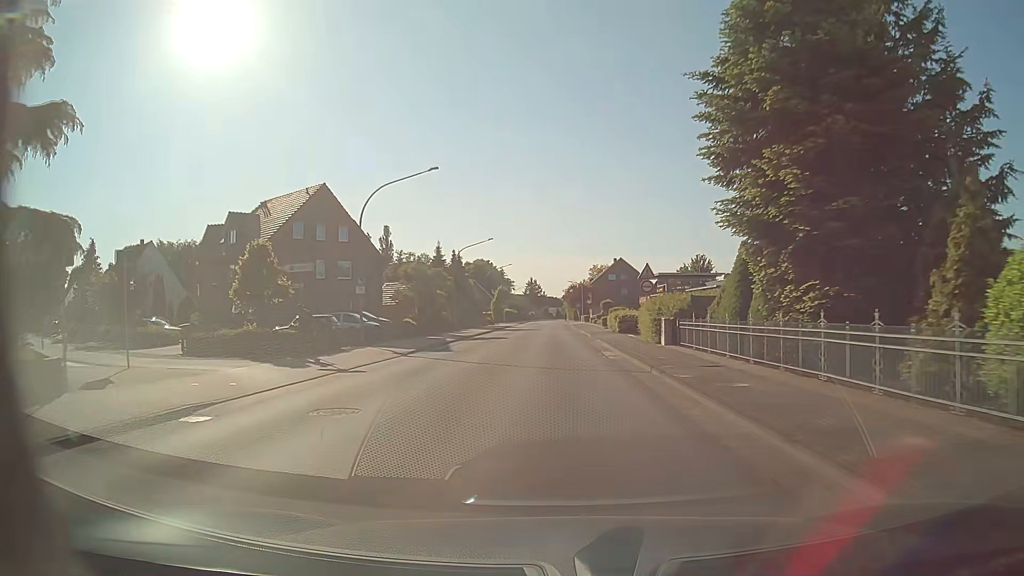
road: tertiary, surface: asphalt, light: Day
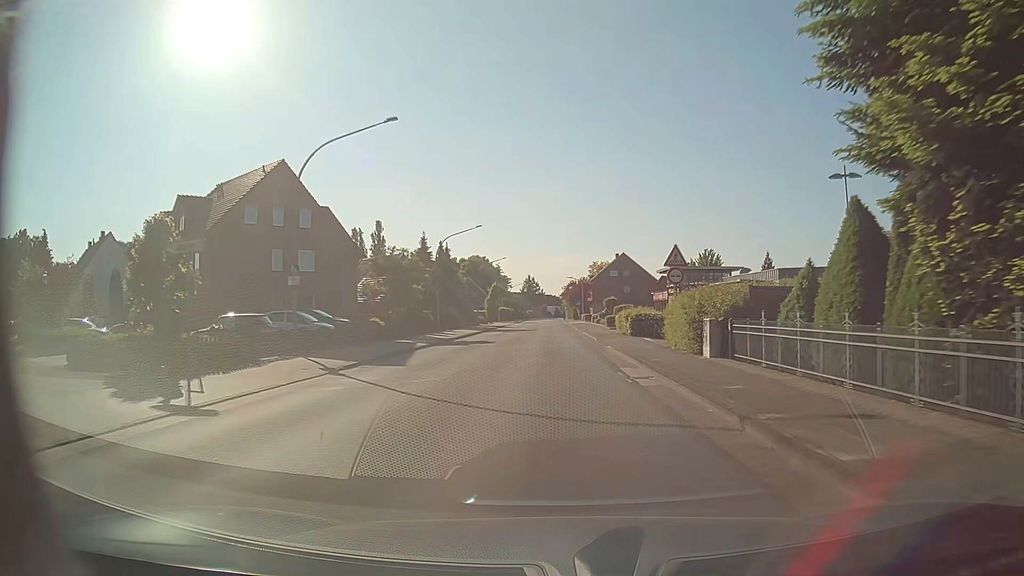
(0.0, +7.8) m; 0°
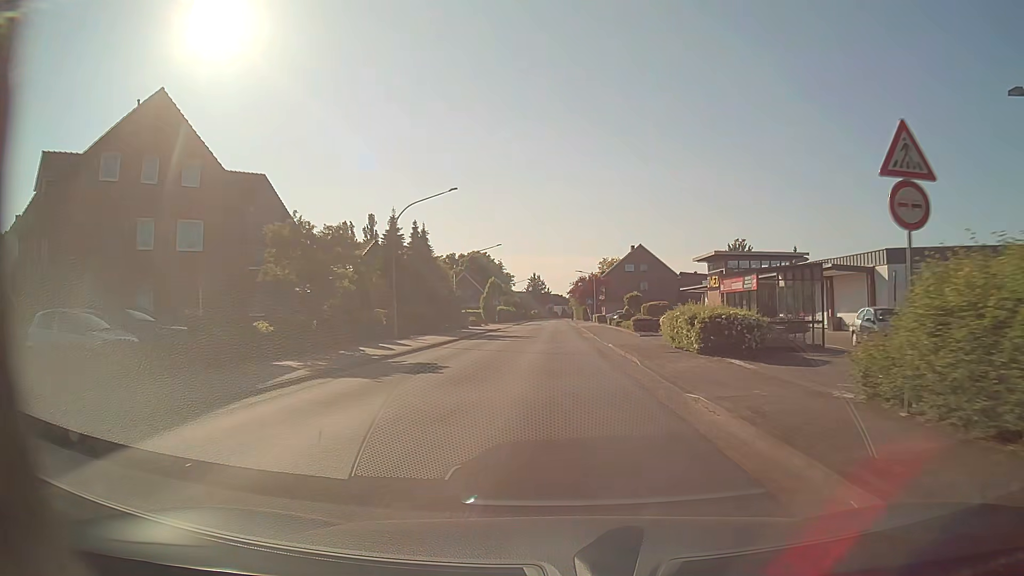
(-0.2, +15.7) m; -1°
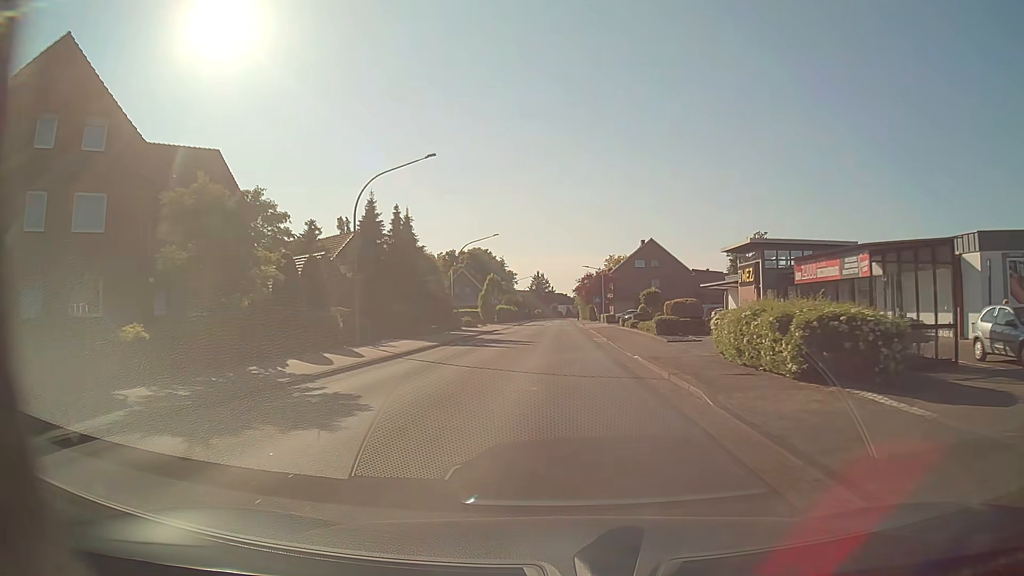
(0.0, +7.8) m; 0°
